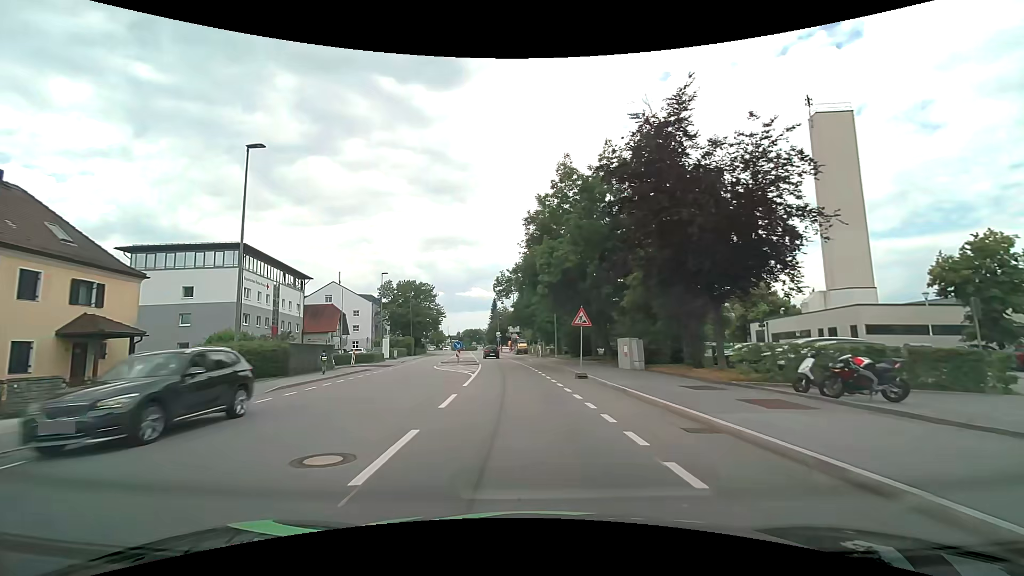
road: tertiary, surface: asphalt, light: Day
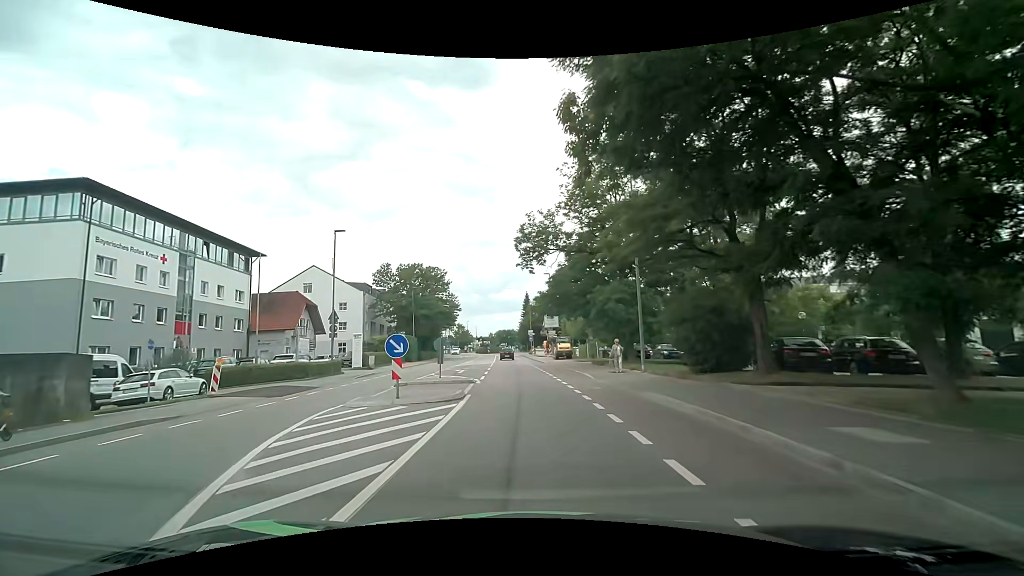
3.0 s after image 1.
(-1.2, +23.9) m; -4°
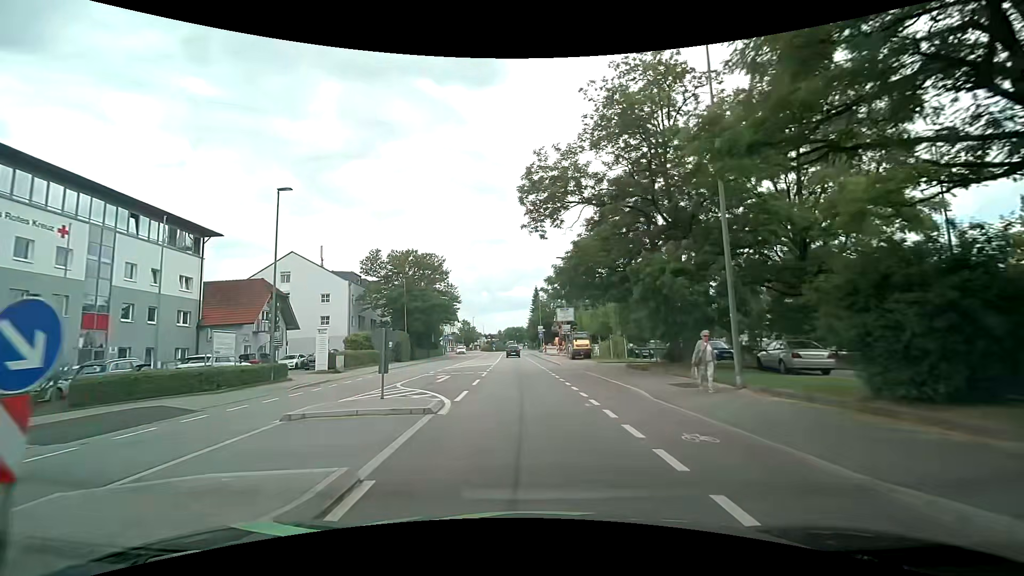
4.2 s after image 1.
(-0.2, +9.5) m; -2°
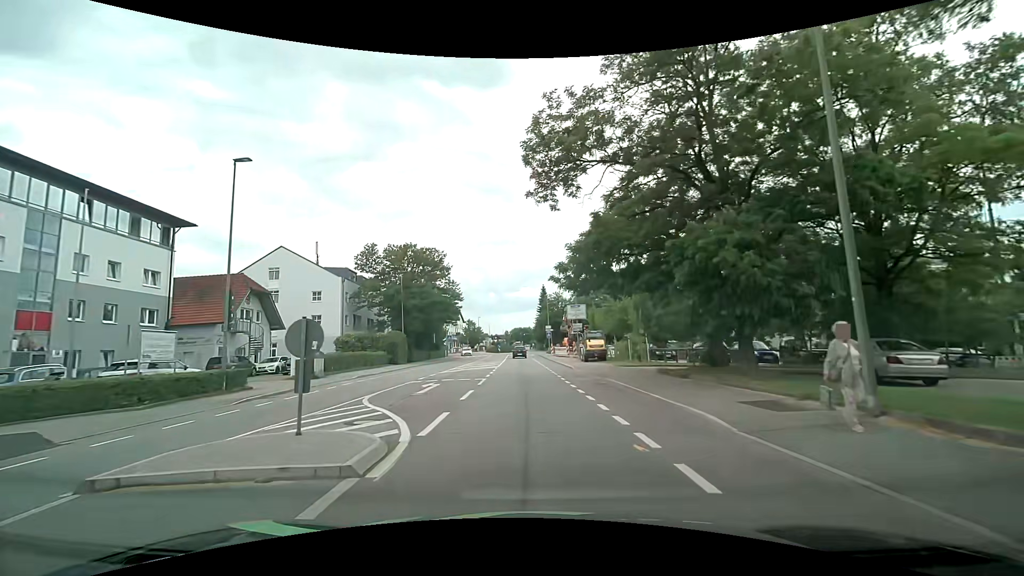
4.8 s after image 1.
(0.0, +4.8) m; 0°
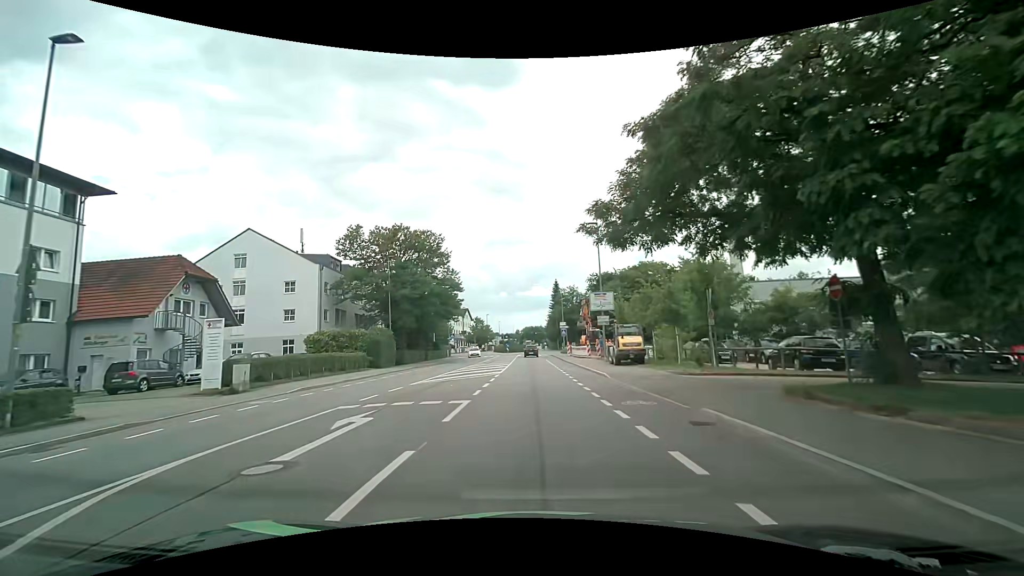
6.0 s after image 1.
(0.0, +9.5) m; -1°
